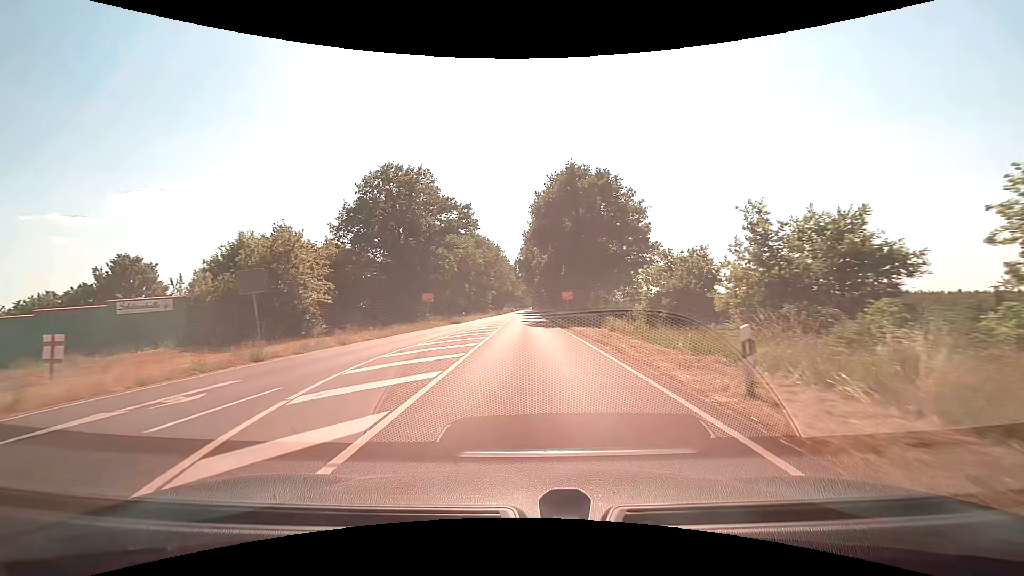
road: primary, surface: asphalt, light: Day
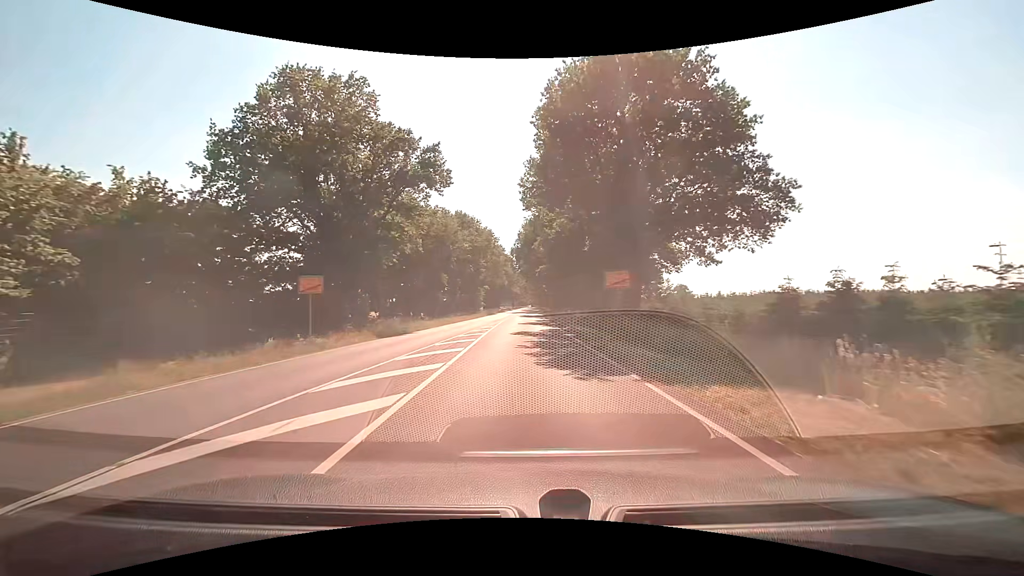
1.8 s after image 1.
(0.0, +22.9) m; 0°
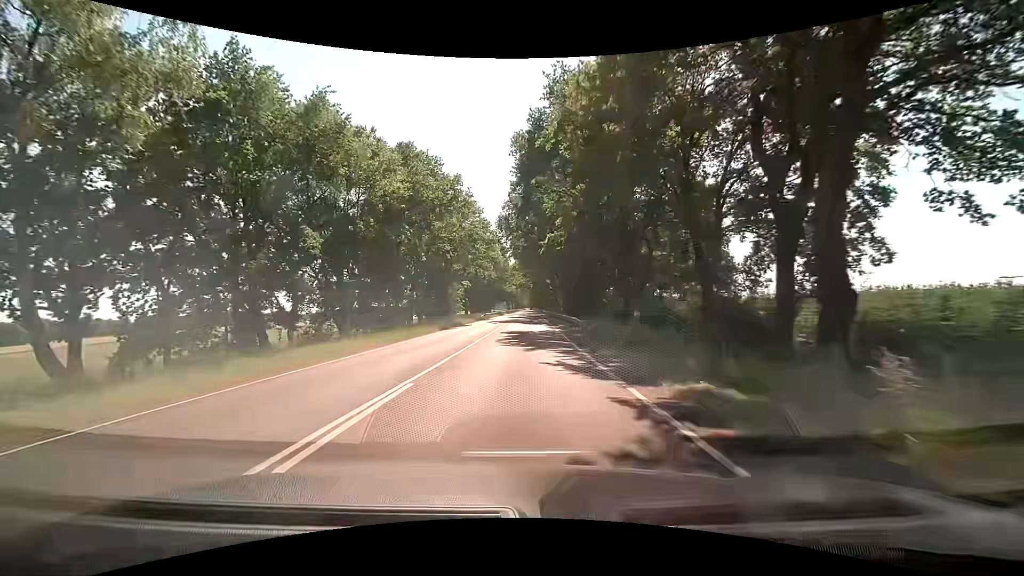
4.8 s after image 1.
(+0.1, +41.1) m; 0°
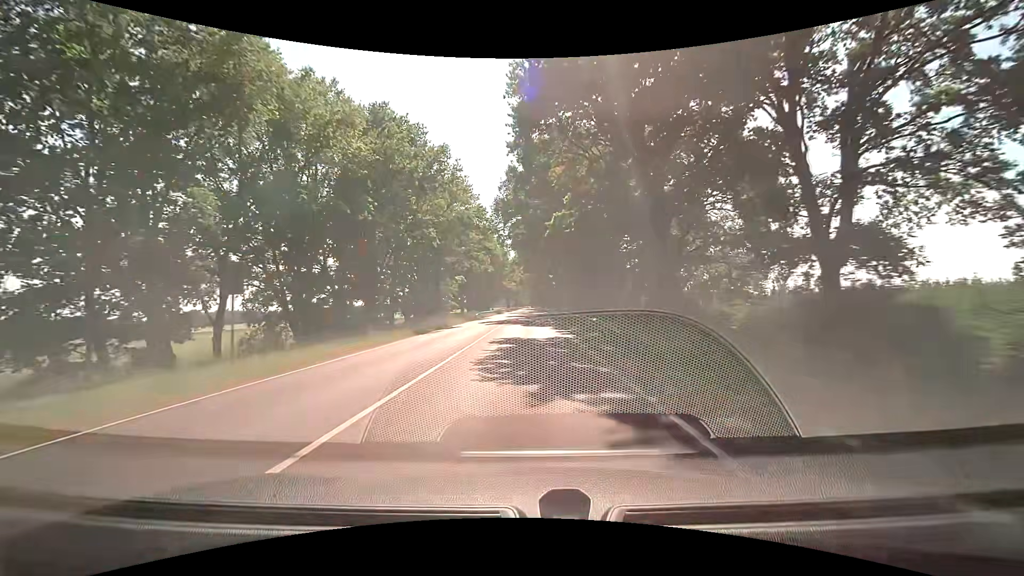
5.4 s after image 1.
(0.0, +9.2) m; -1°
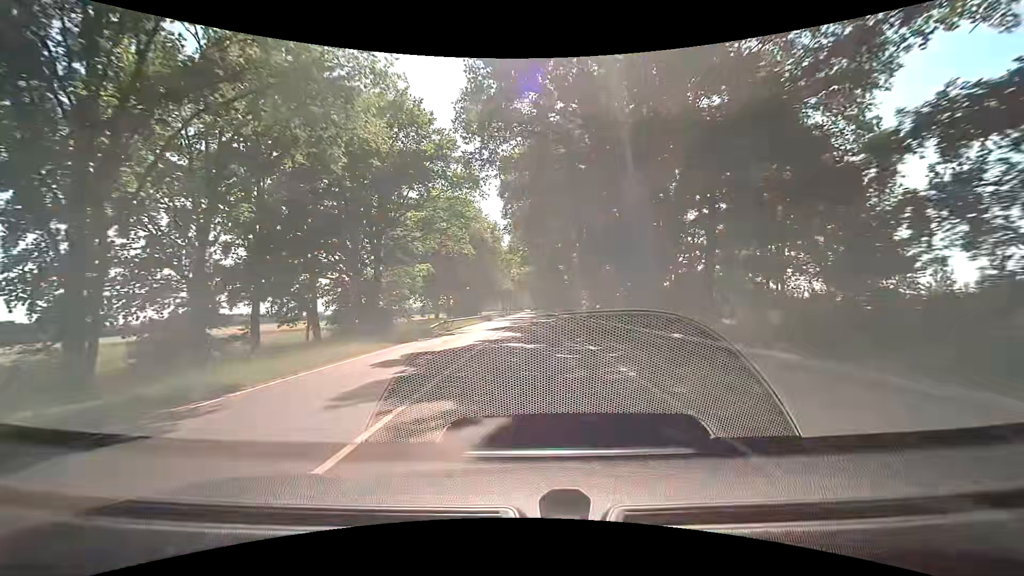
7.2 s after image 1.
(+0.1, +29.8) m; 0°
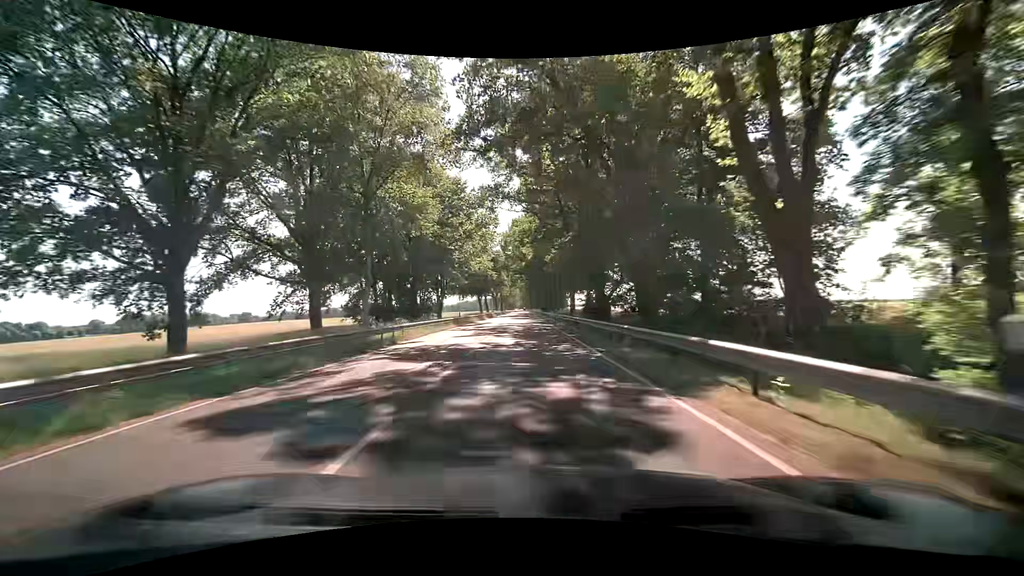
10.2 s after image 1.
(+0.7, +55.9) m; +2°
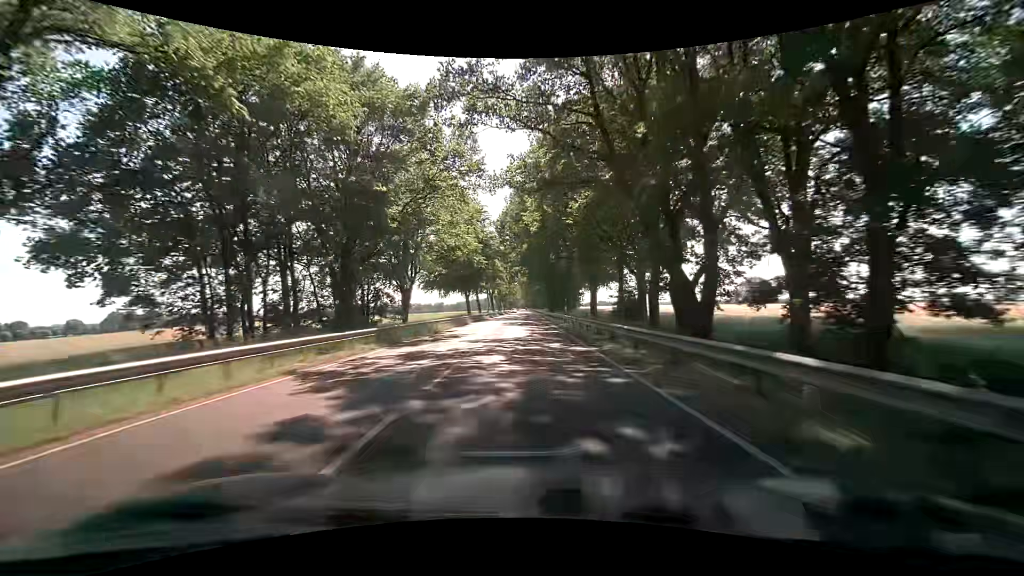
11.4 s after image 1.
(-0.3, +24.4) m; -1°
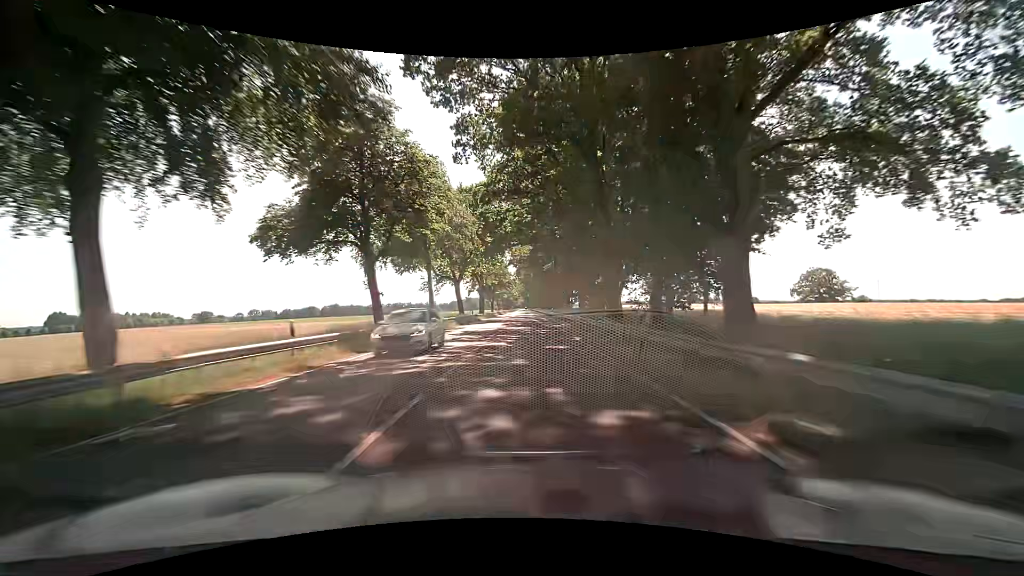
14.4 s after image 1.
(+0.3, +65.6) m; 0°
(0, +10) (0, +20) (0, +30) (0, +40) (0, +50) (0, +60) (0, +70) (0, +80) (0, +90) (0, +100) m
